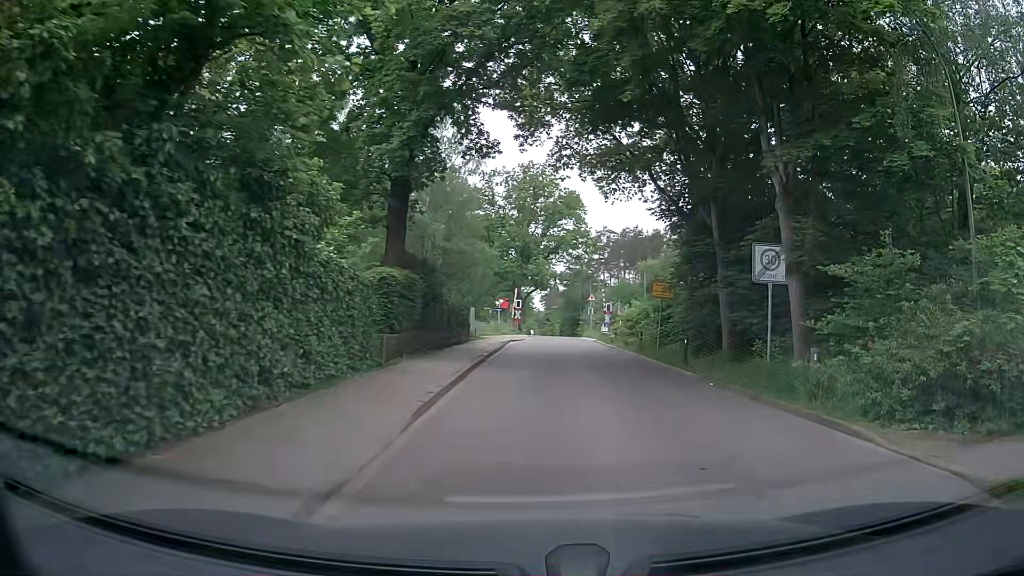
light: Day
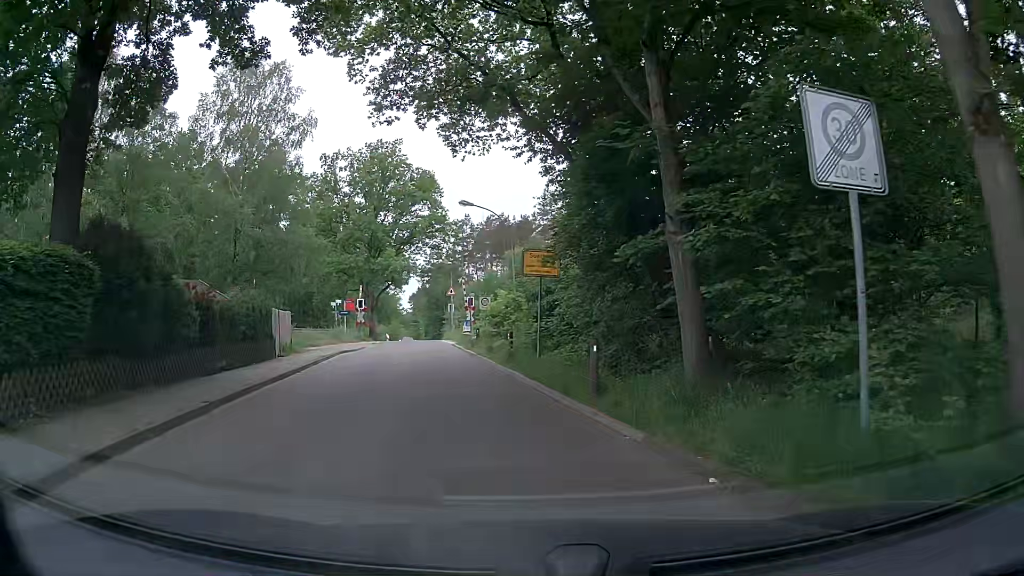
(+1.6, +10.2) m; +13°
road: unclassified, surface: asphalt
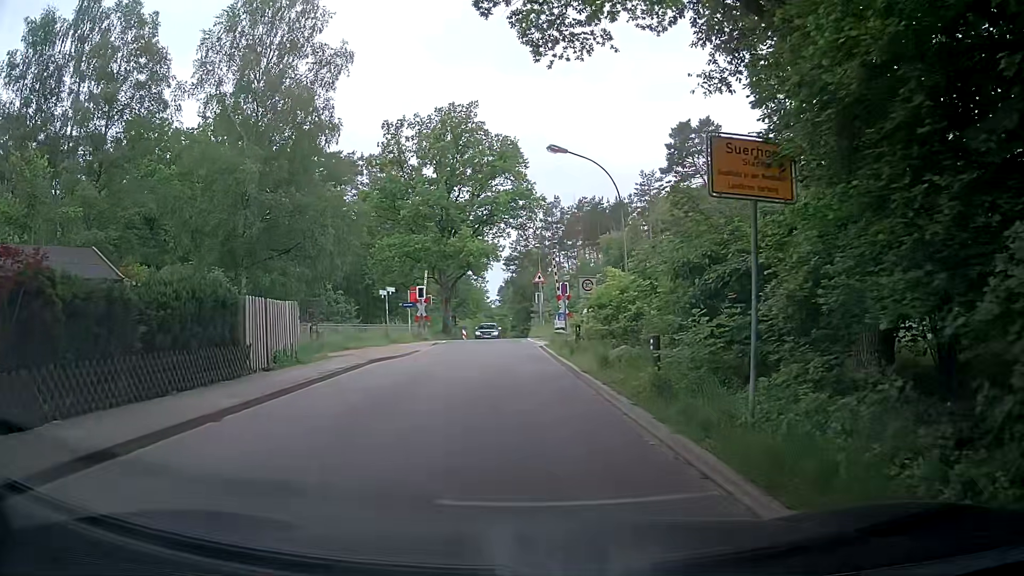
(-1.1, +10.3) m; -9°
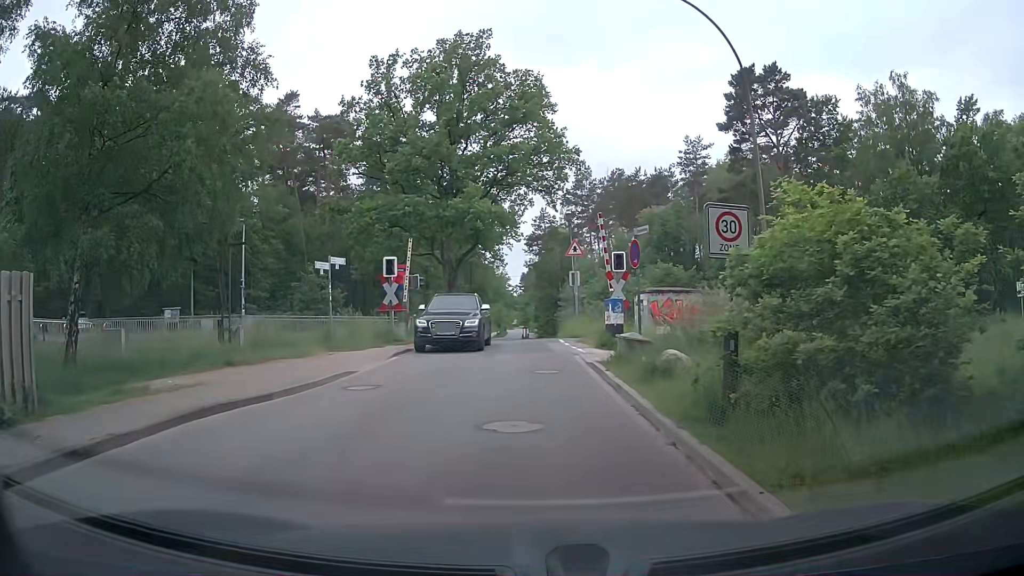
(-0.1, +12.8) m; -3°
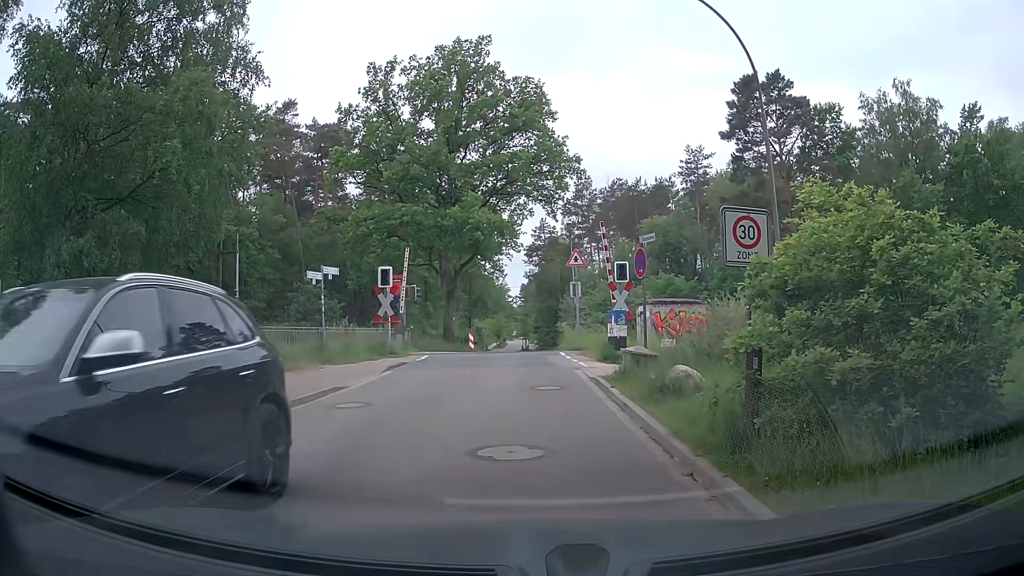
(0.0, +0.6) m; +2°
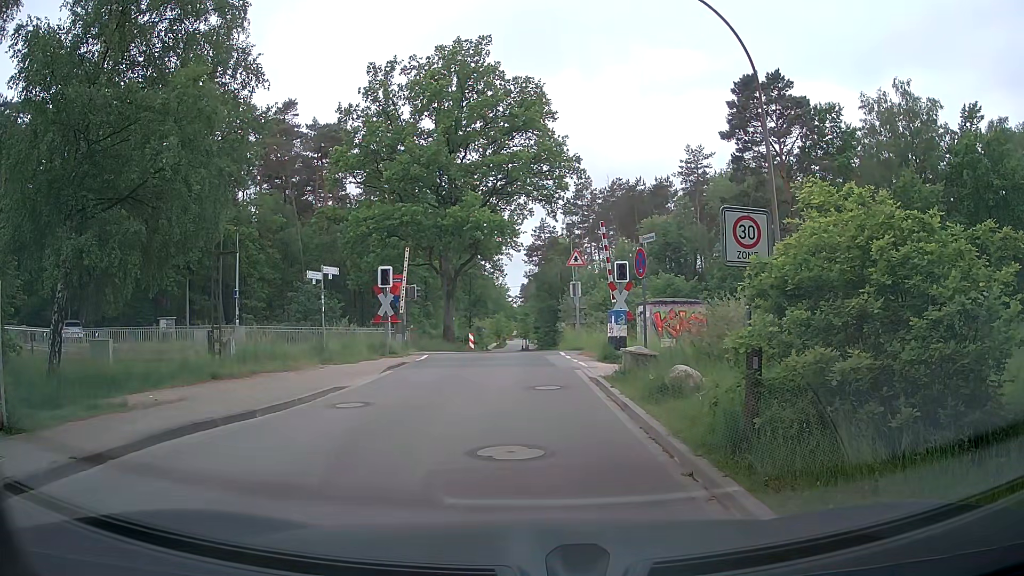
(0.0, 0.0) m; 0°
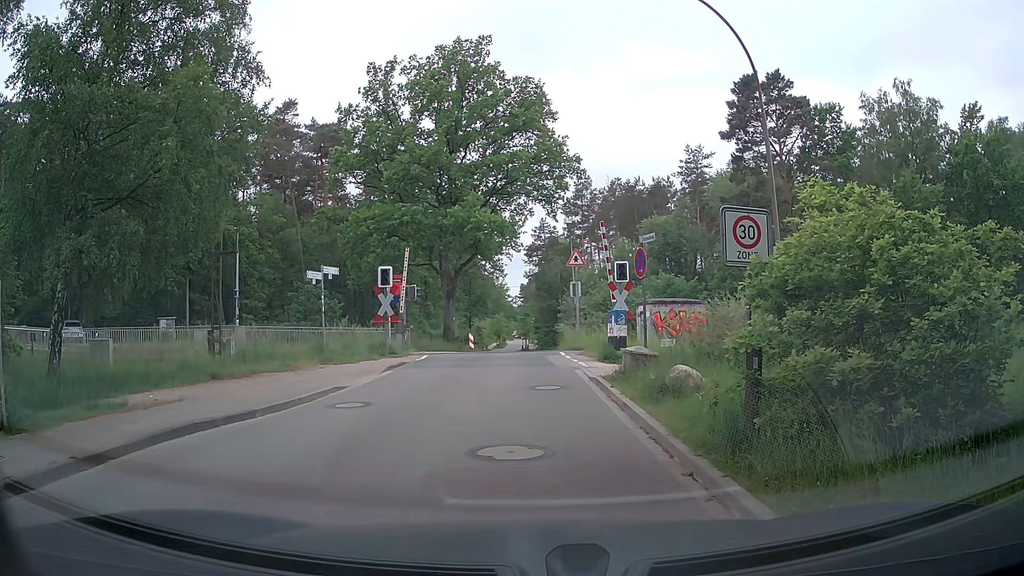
(0.0, 0.0) m; 0°
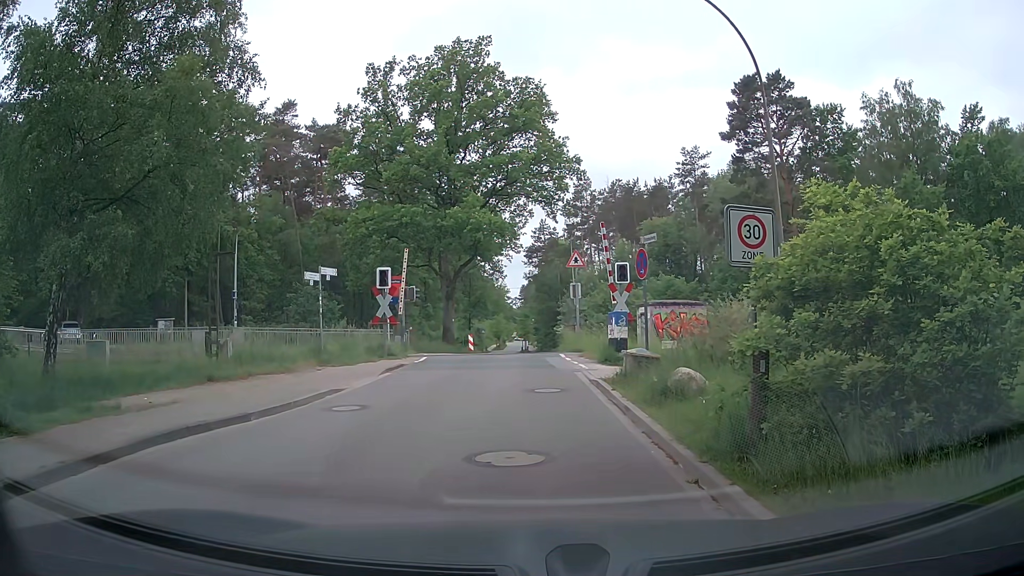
(0.0, +0.2) m; 0°
